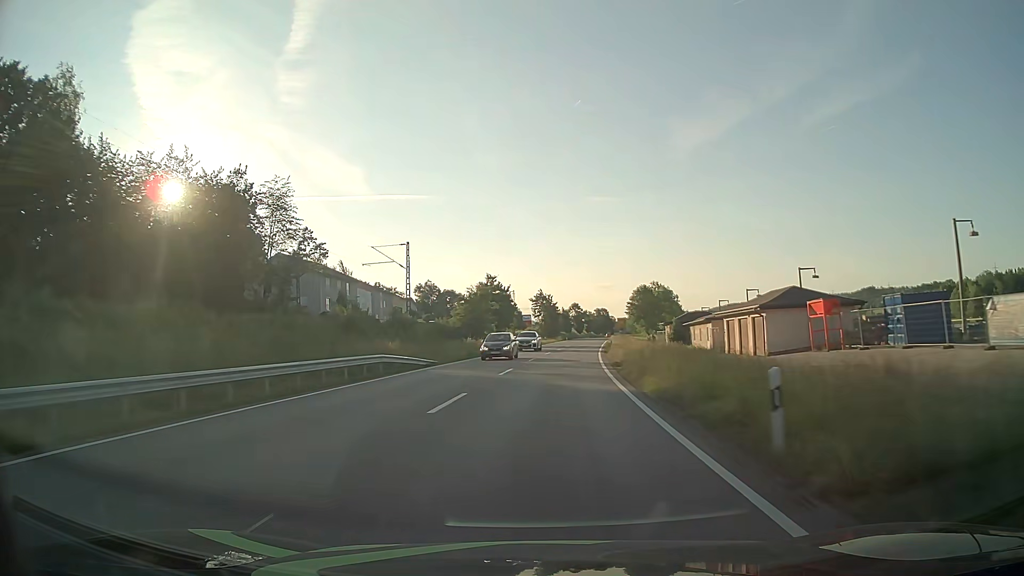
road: primary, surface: asphalt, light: Day
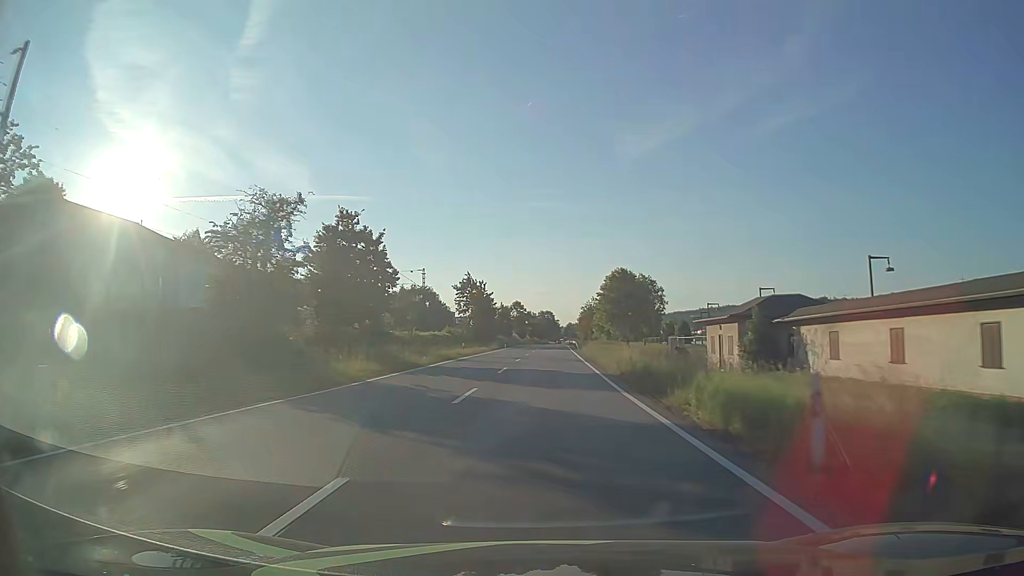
(+2.1, +45.6) m; +5°
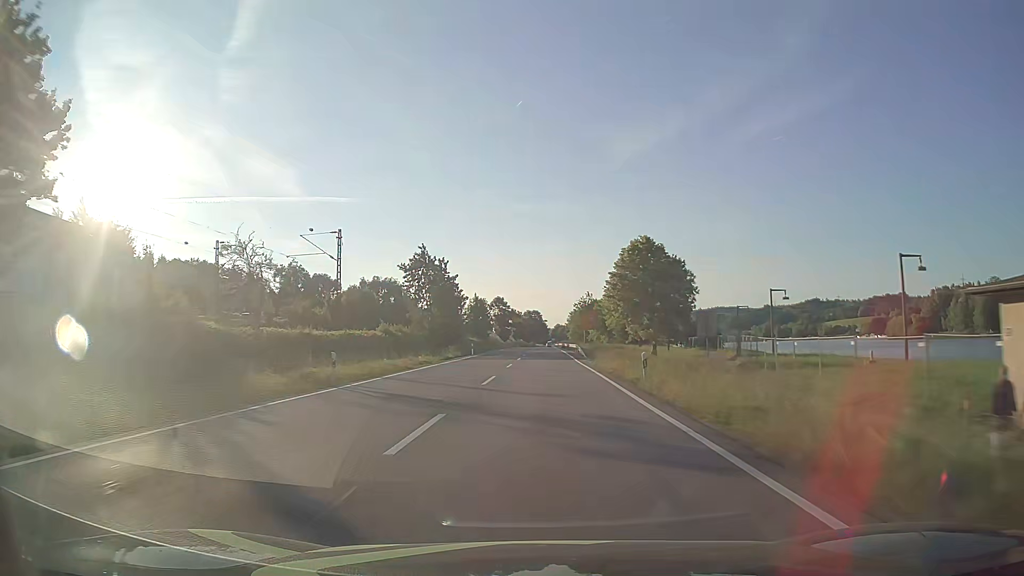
(+0.4, +30.4) m; +1°
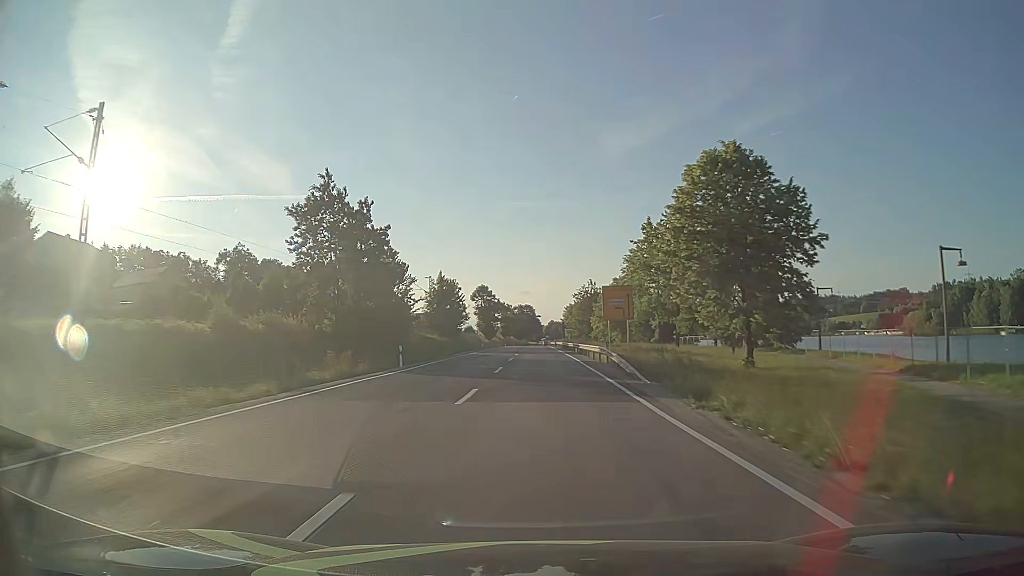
(+0.2, +30.3) m; +1°
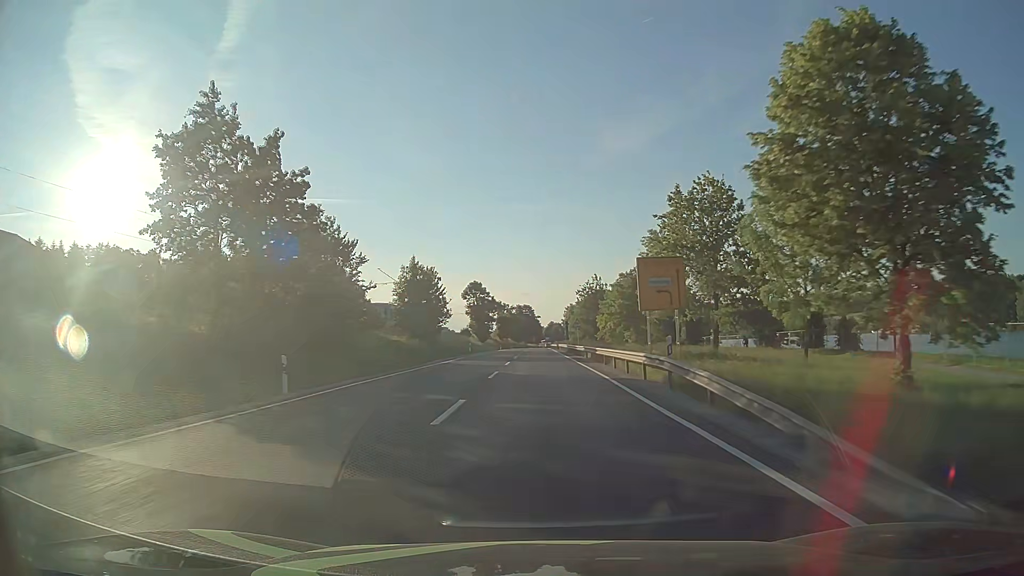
(0.0, +15.0) m; 0°
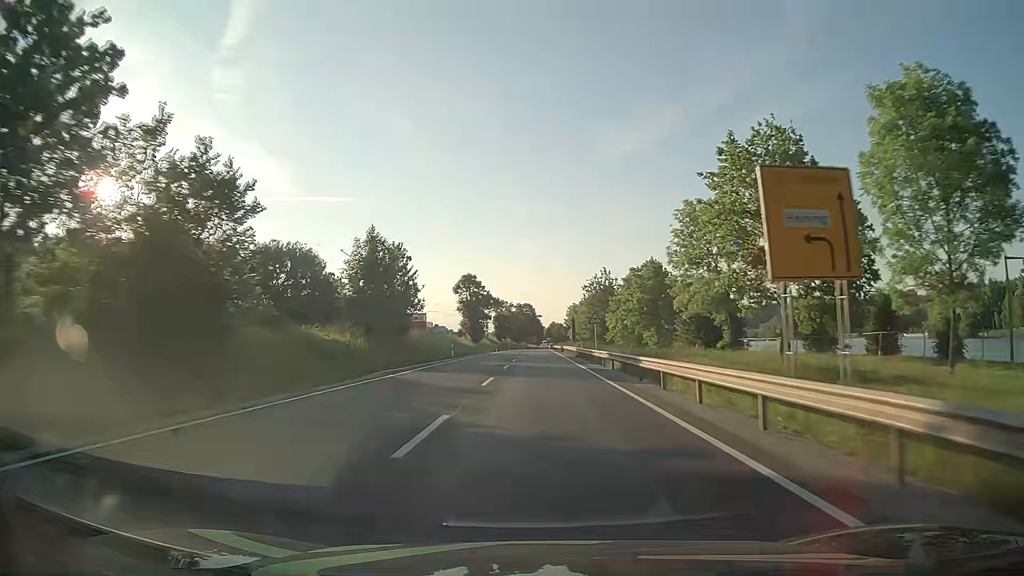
(0.0, +15.0) m; 0°
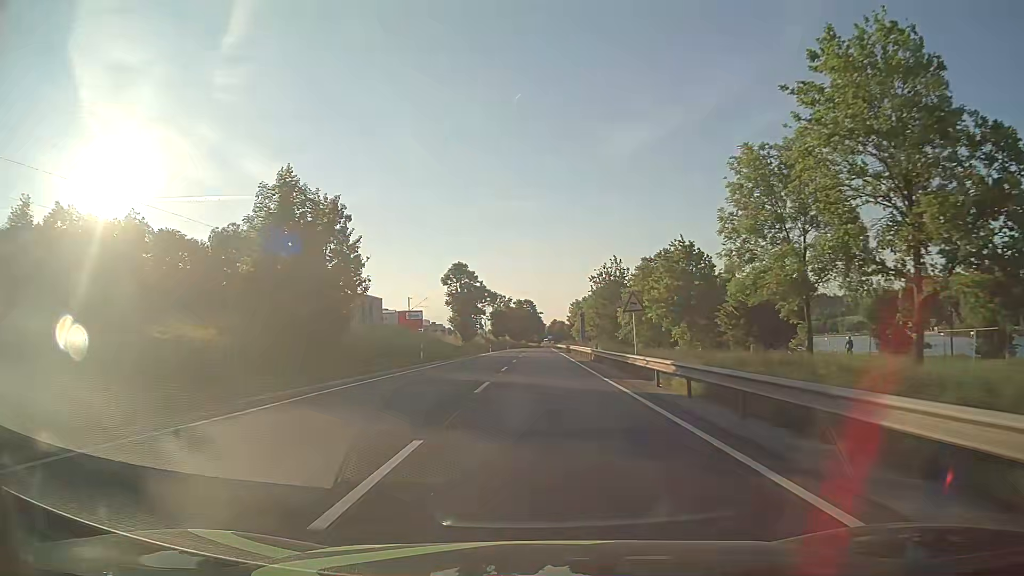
(0.0, +14.9) m; 0°
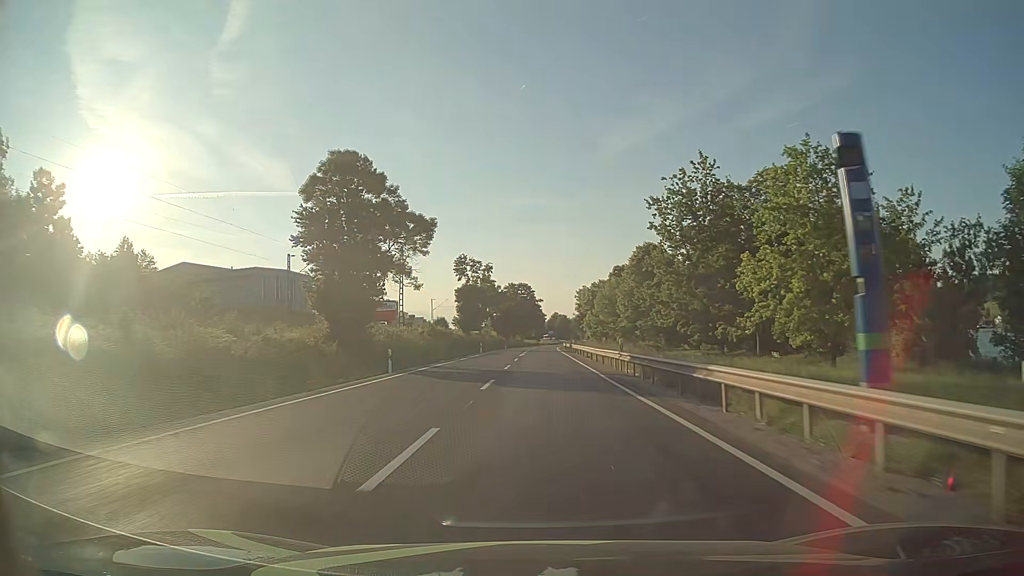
(0.0, +58.9) m; 0°
(0, +10) (0, +20) (0, +30) (0, +40) (0, +50) (0, +60) (+1, +70) (+1, +80) (+1, +90) (+1, +100) m
